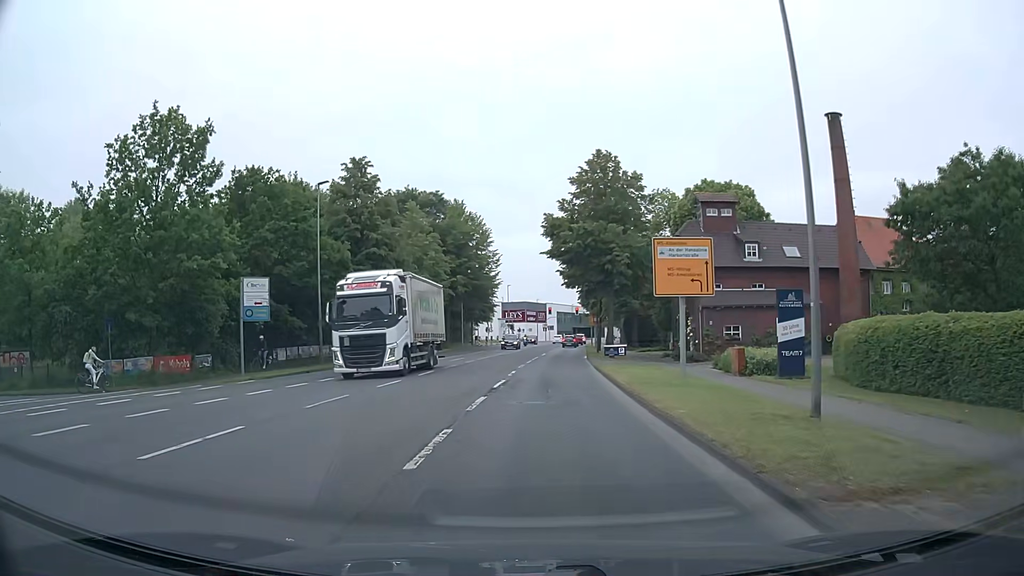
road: secondary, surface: asphalt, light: Day
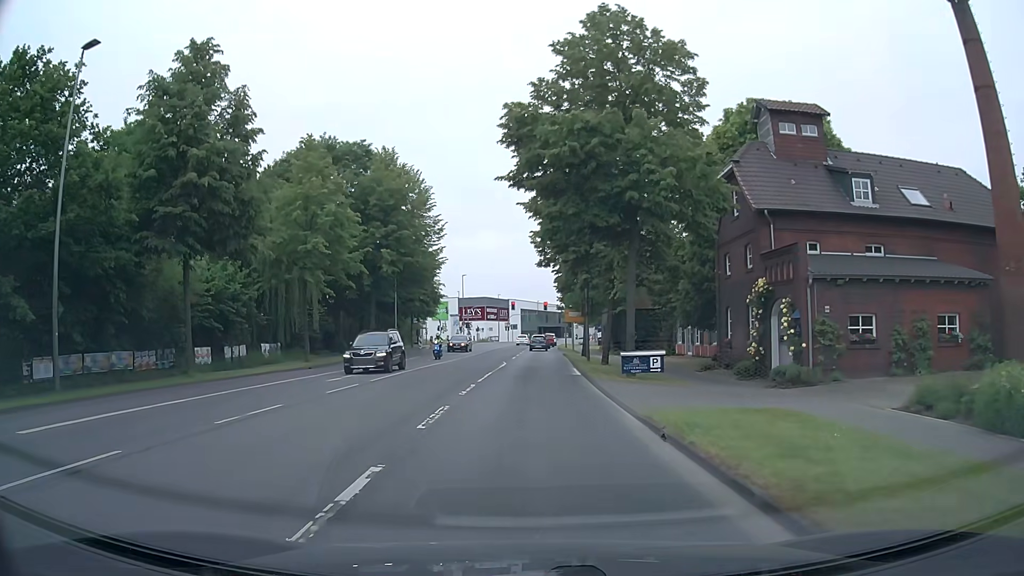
(+0.7, +20.3) m; +4°
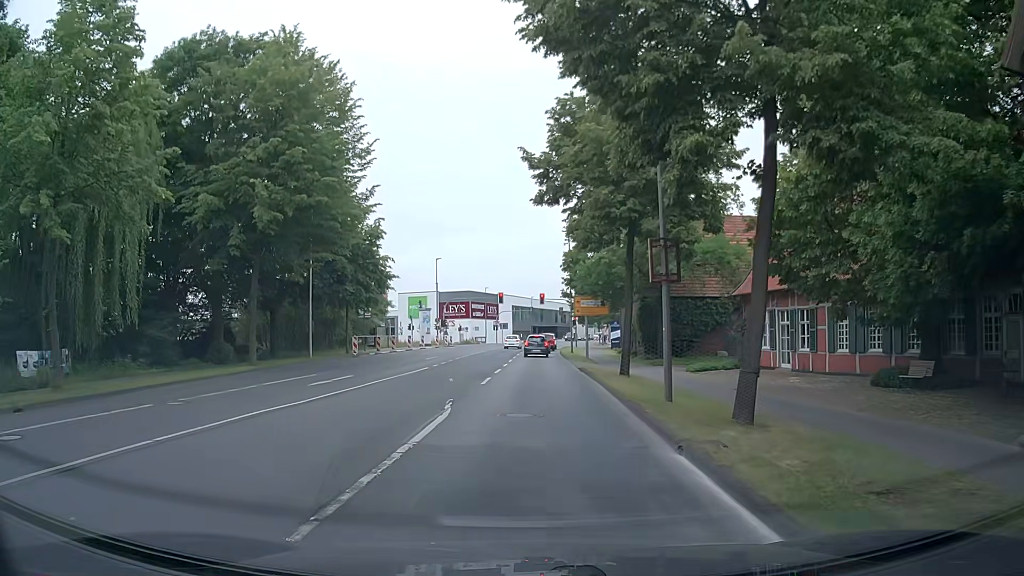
(+0.2, +22.1) m; +1°
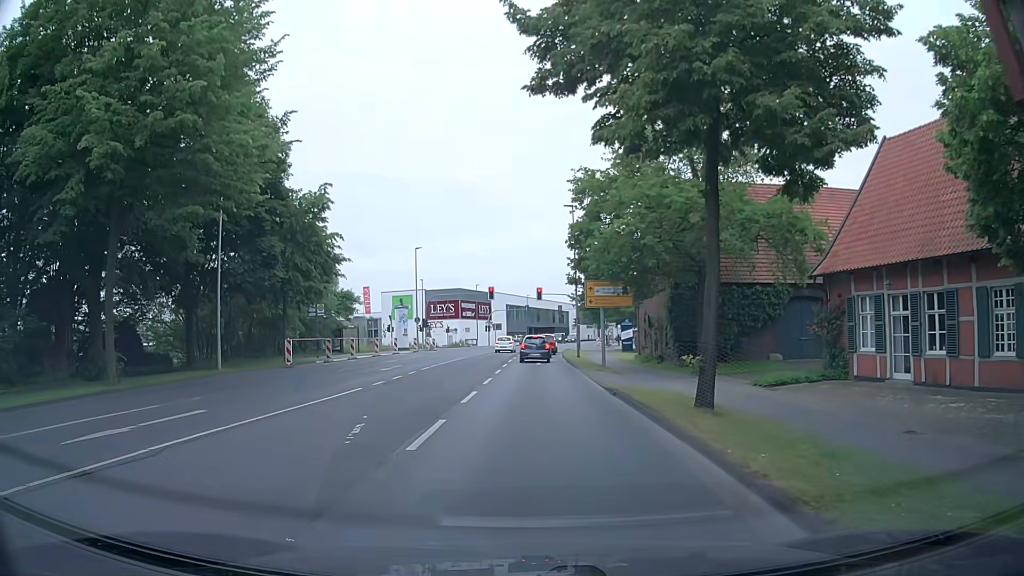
(-0.1, +11.4) m; 0°
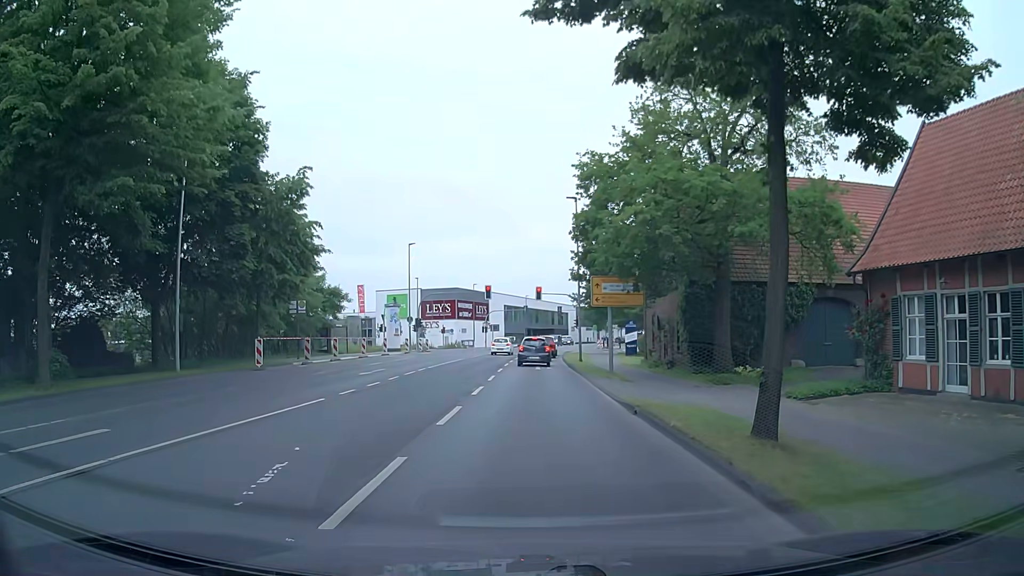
(0.0, +3.4) m; 0°
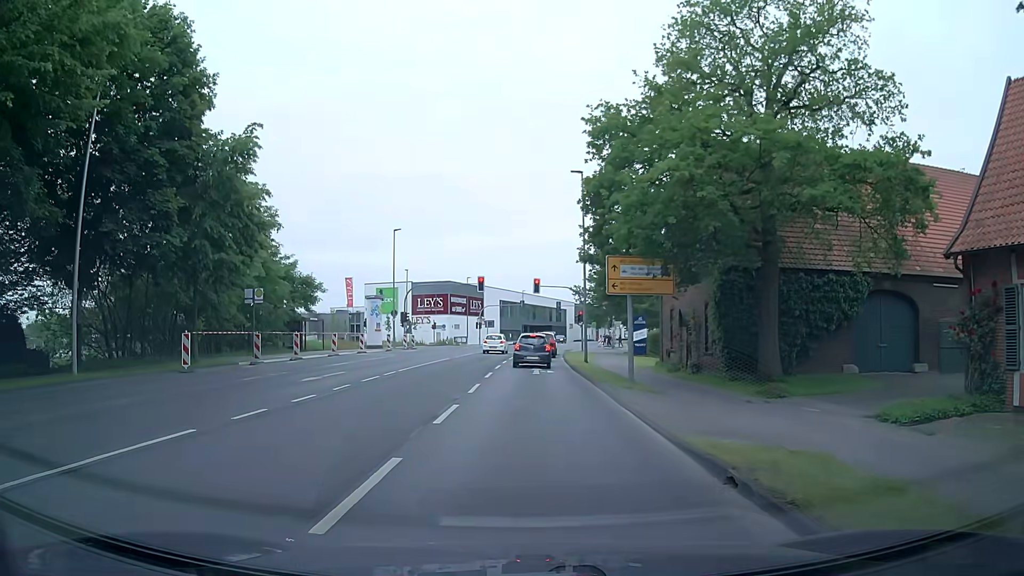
(0.0, +6.1) m; -1°
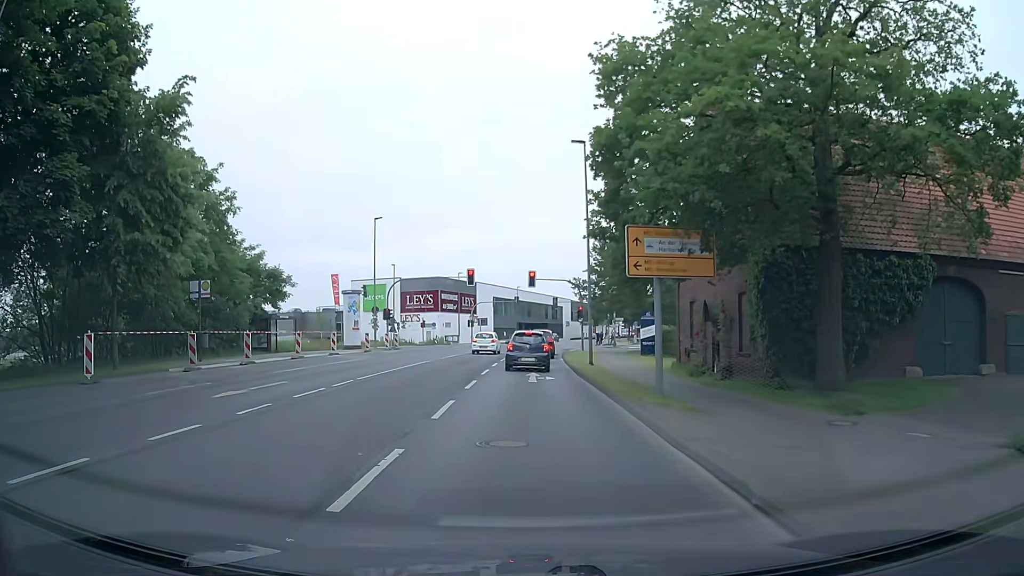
(+0.2, +5.4) m; +3°
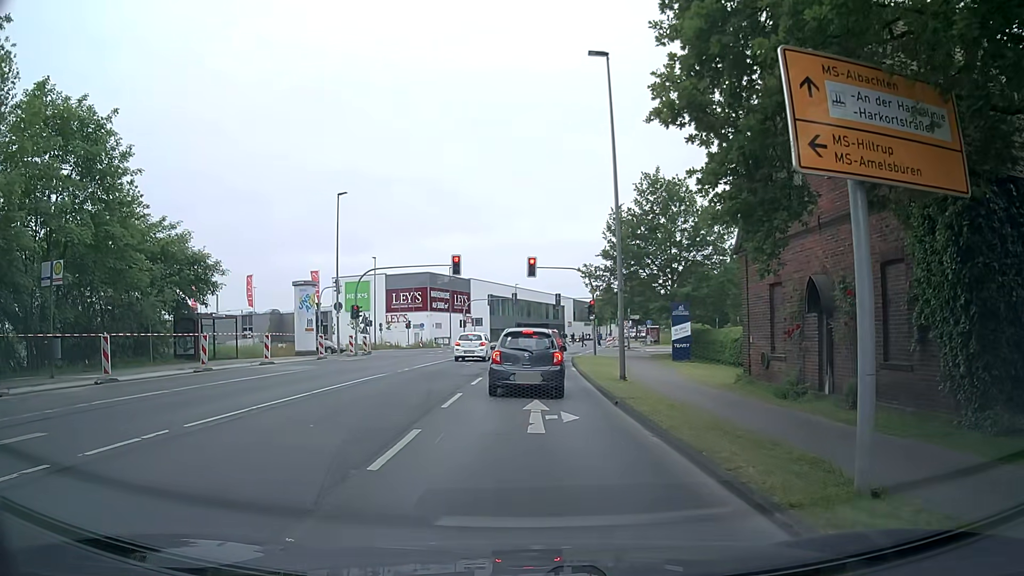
(0.0, +10.2) m; +1°
